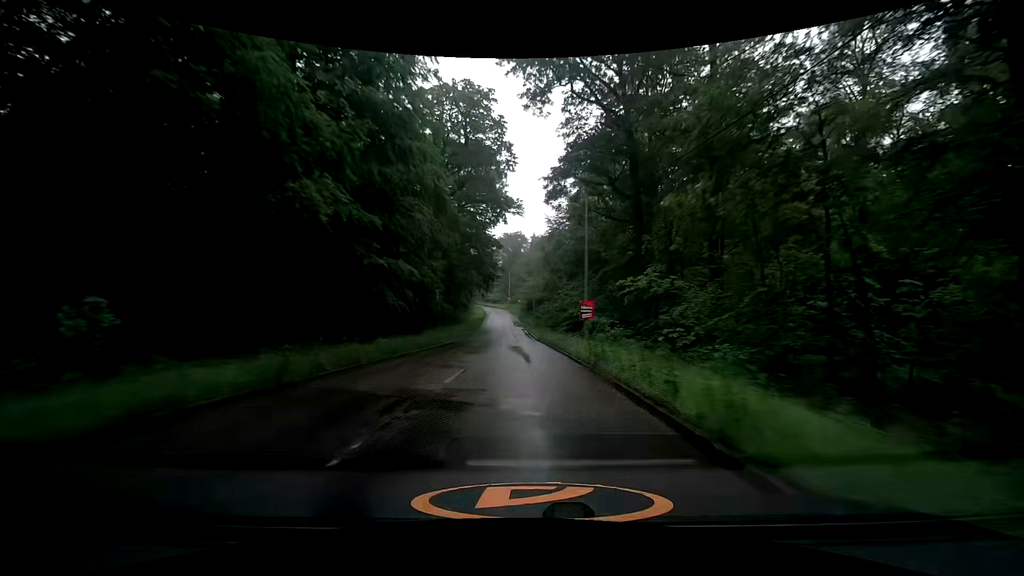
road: tertiary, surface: asphalt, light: Day
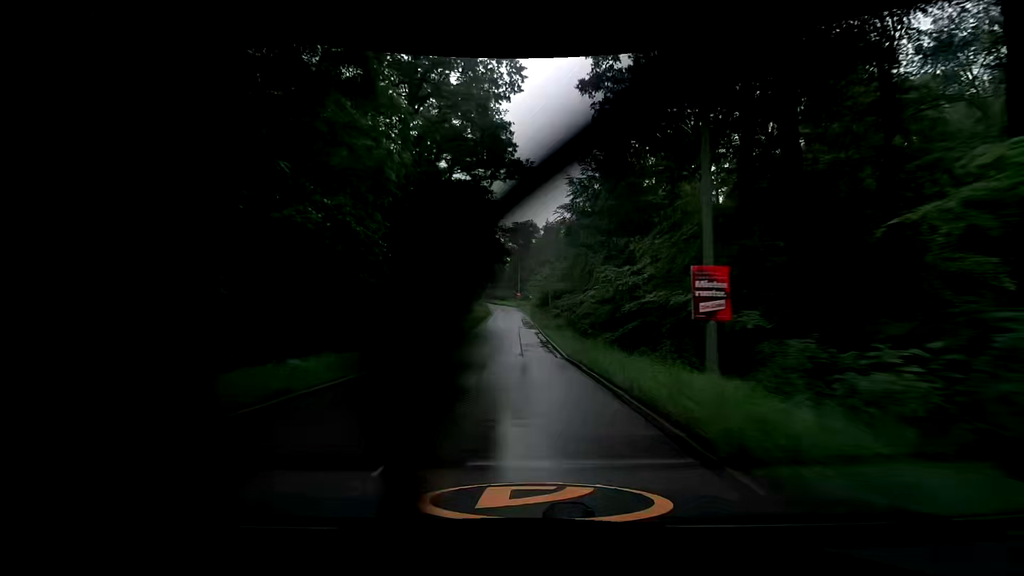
(-0.1, +18.8) m; -2°
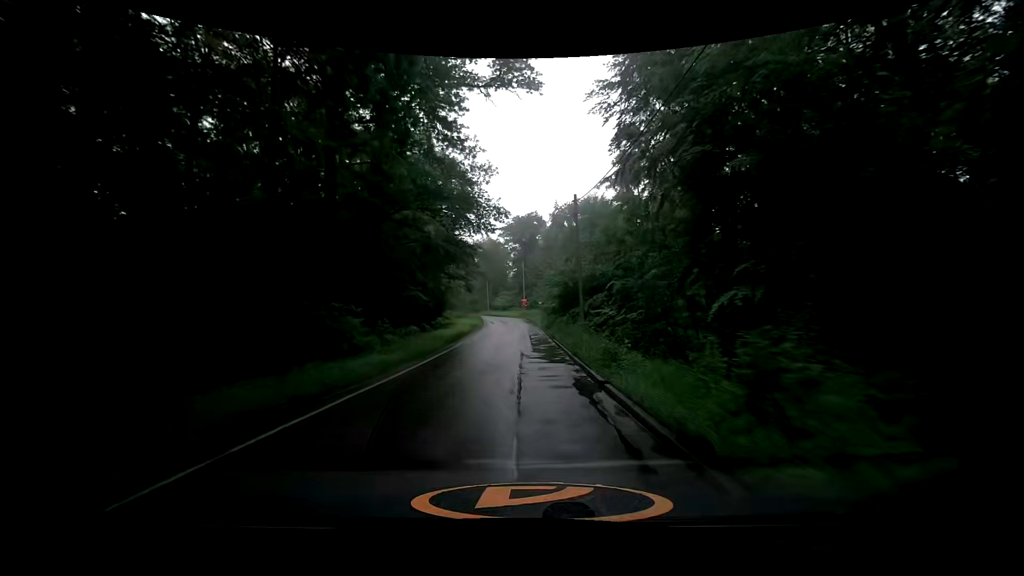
(0.0, +27.3) m; -1°
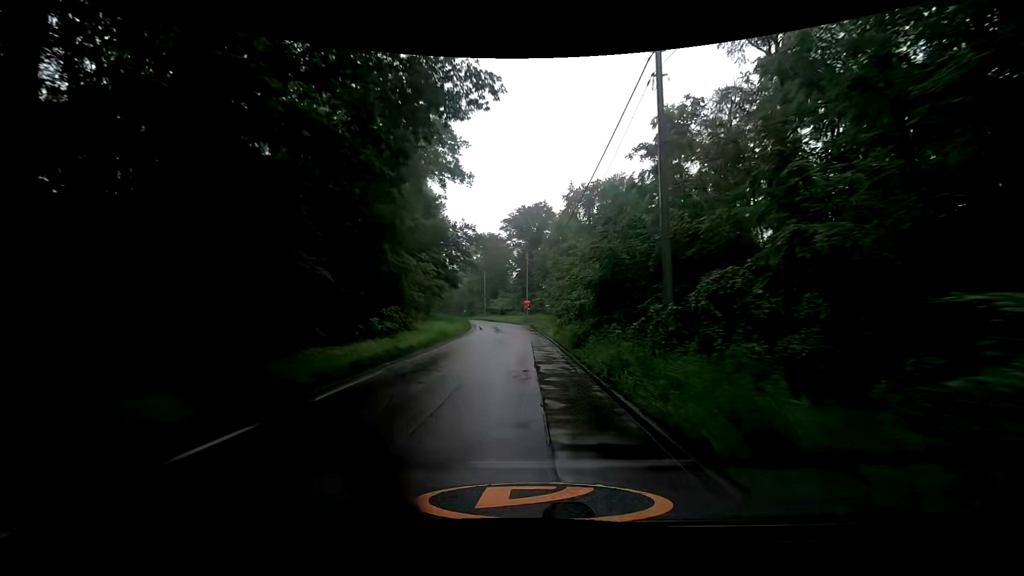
(+0.1, +18.2) m; 0°
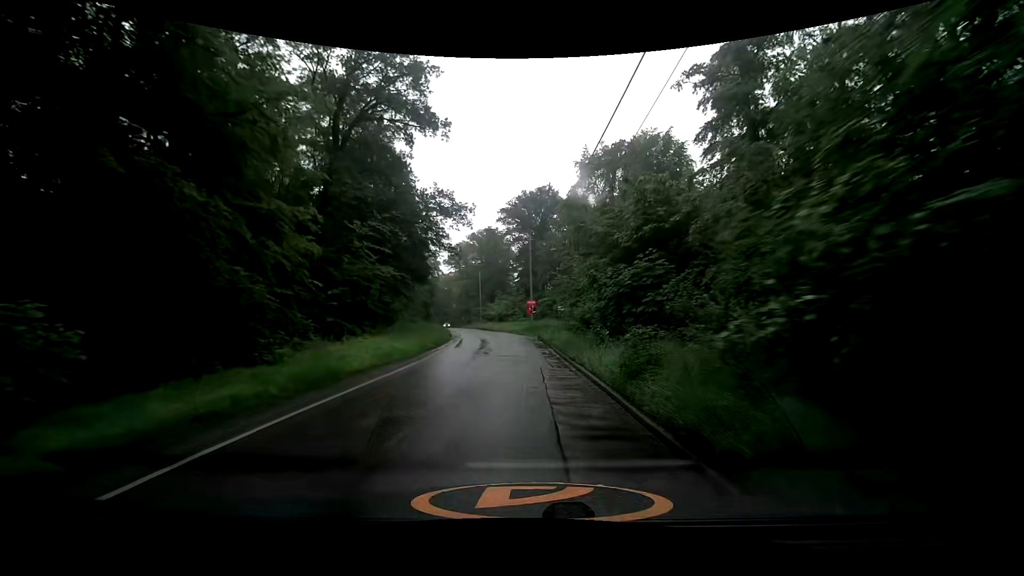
(0.0, +18.1) m; 0°
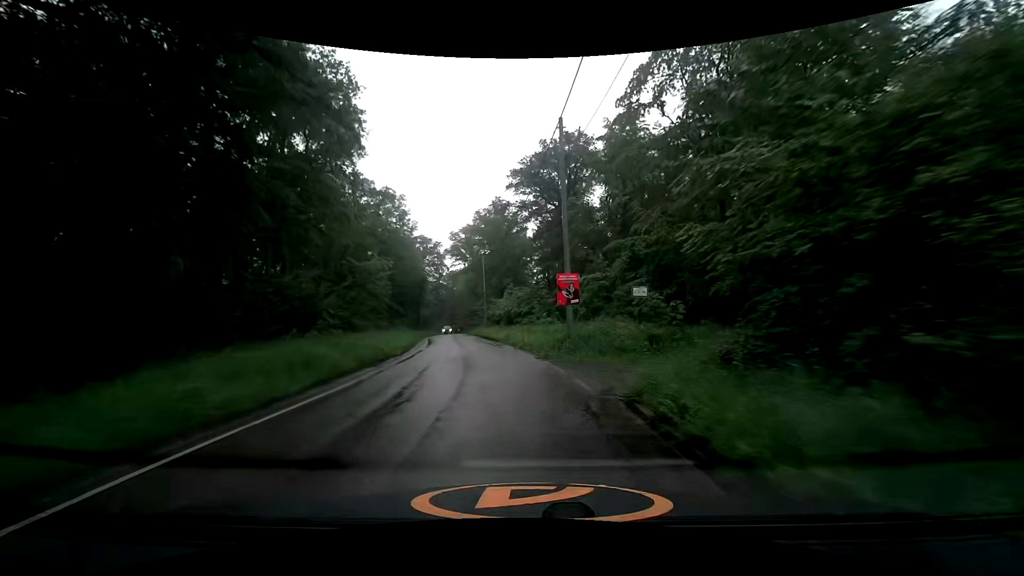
(-0.5, +26.6) m; -3°
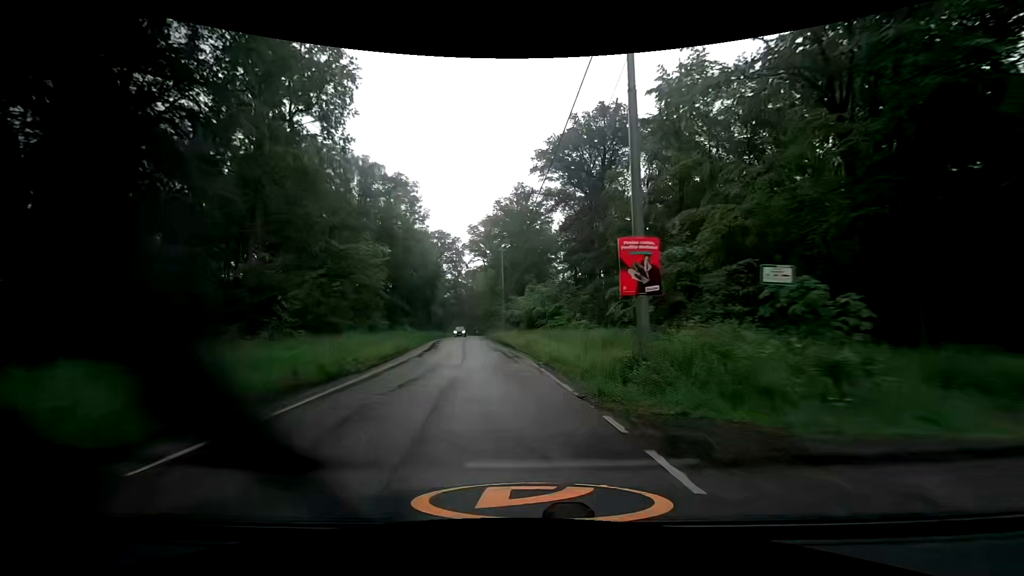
(-0.1, +8.6) m; -3°
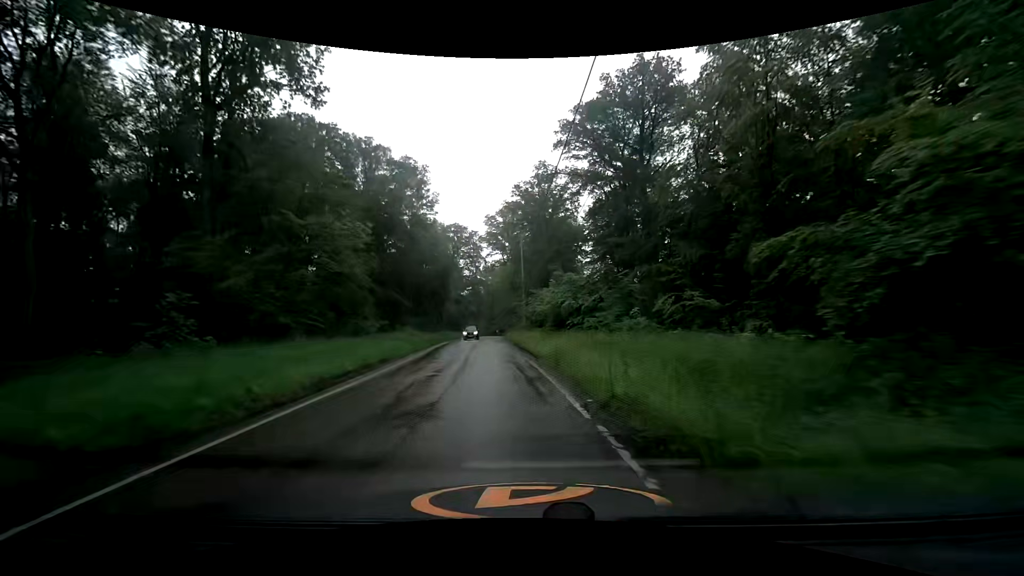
(-0.1, +8.5) m; -2°
